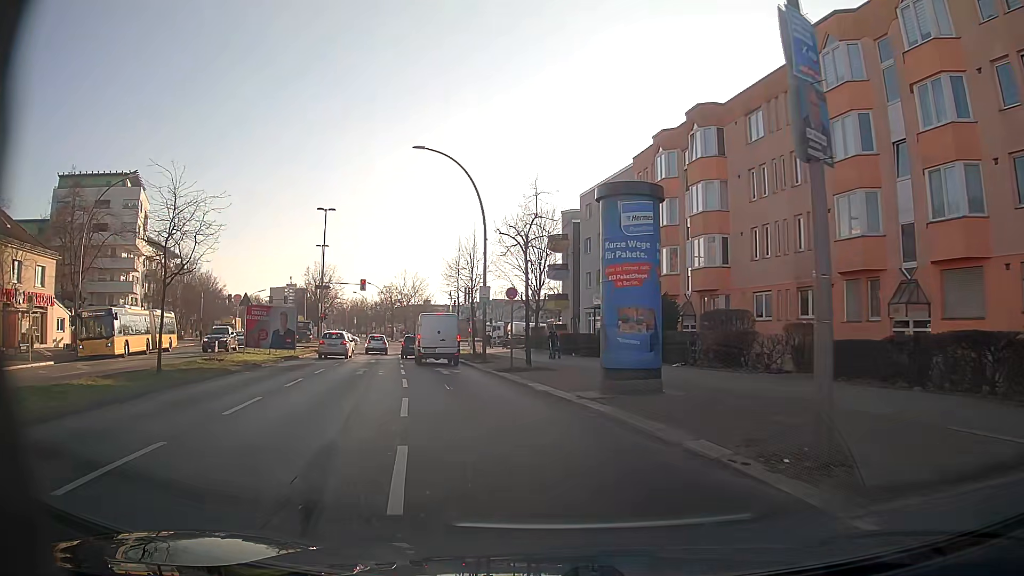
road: secondary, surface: asphalt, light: Day
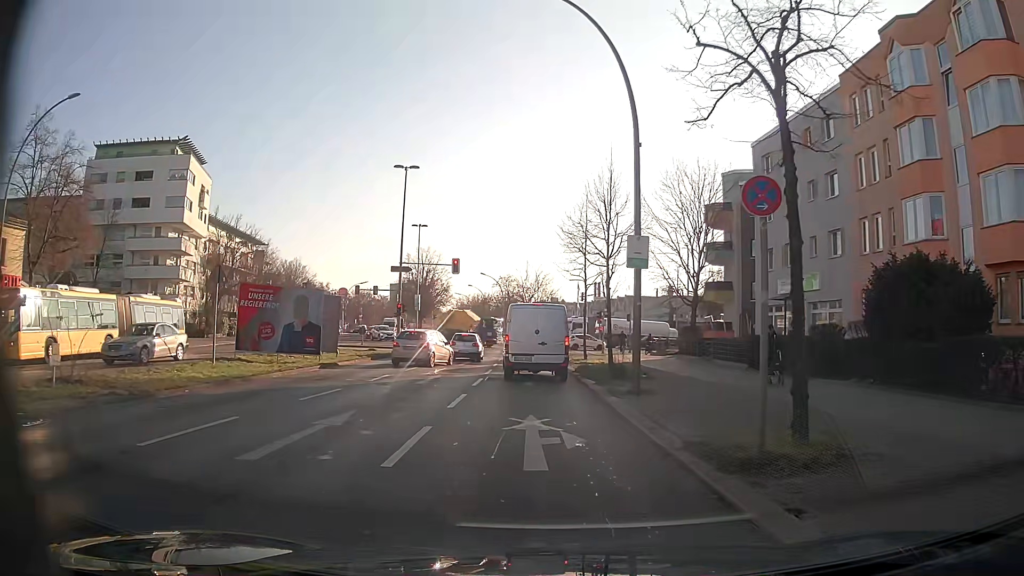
(-1.5, +16.1) m; -11°
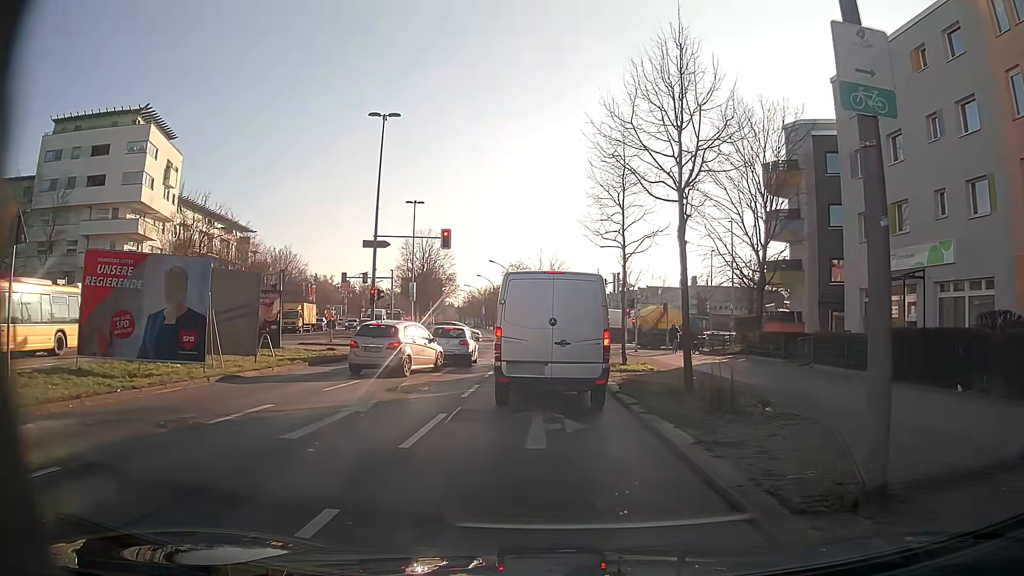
(-0.1, +10.5) m; 0°
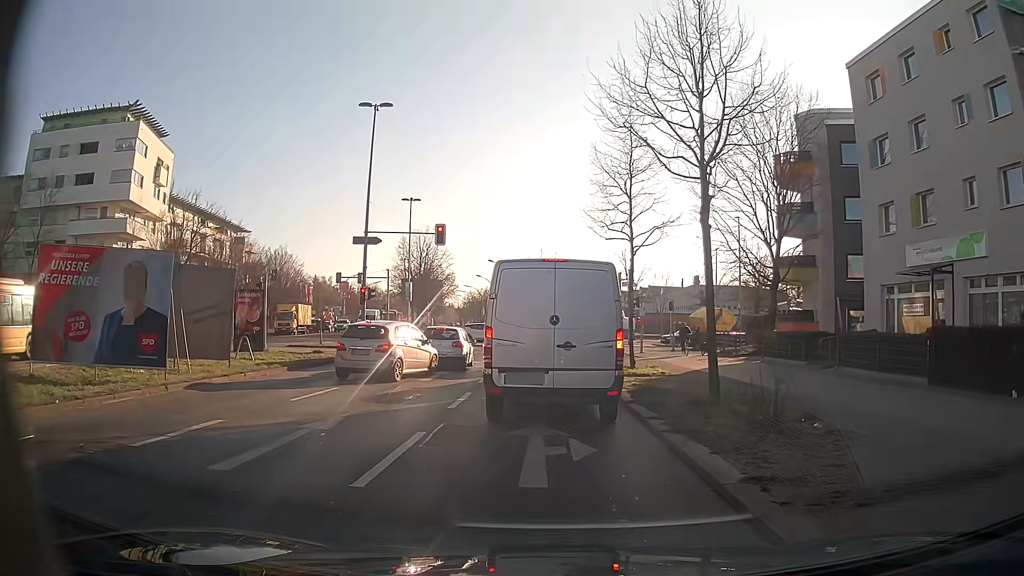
(0.0, +2.0) m; -1°
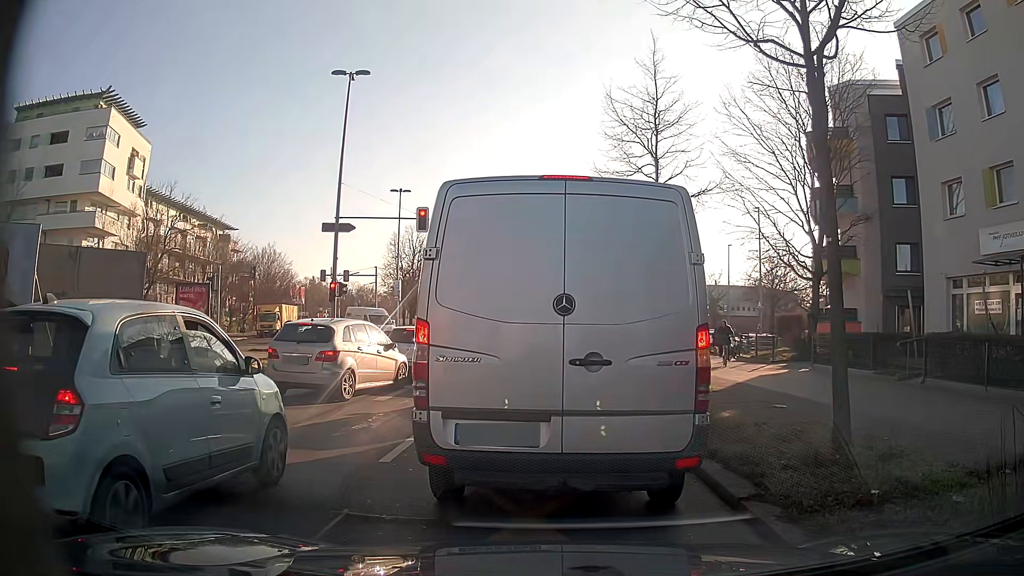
(0.0, +4.7) m; 0°
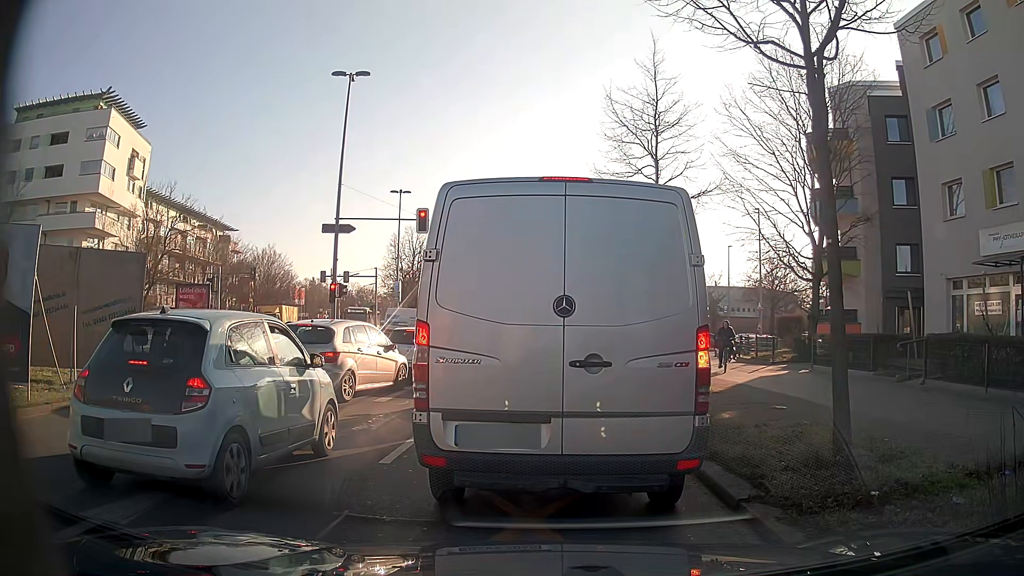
(0.0, +0.1) m; 0°
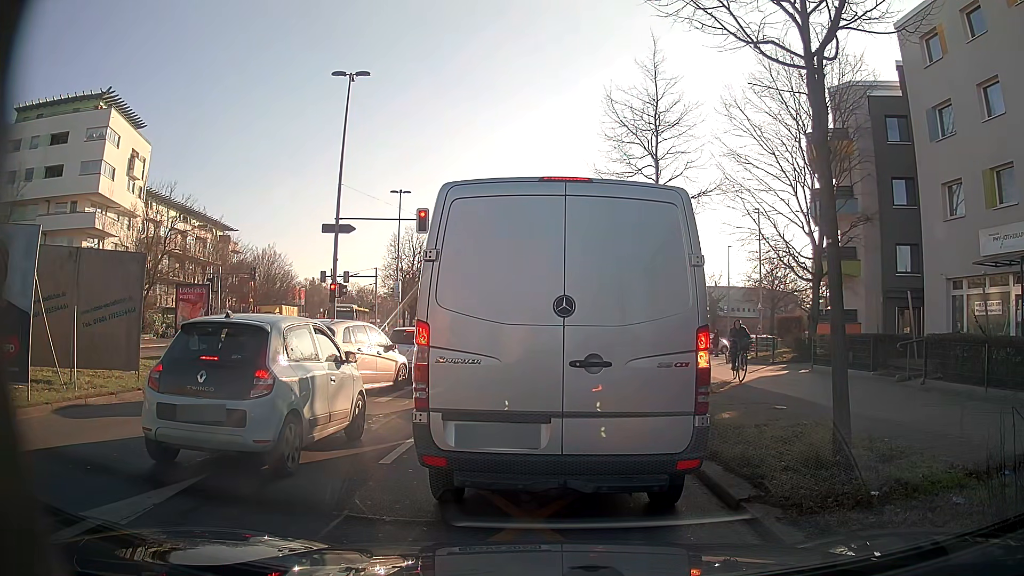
(0.0, 0.0) m; 0°
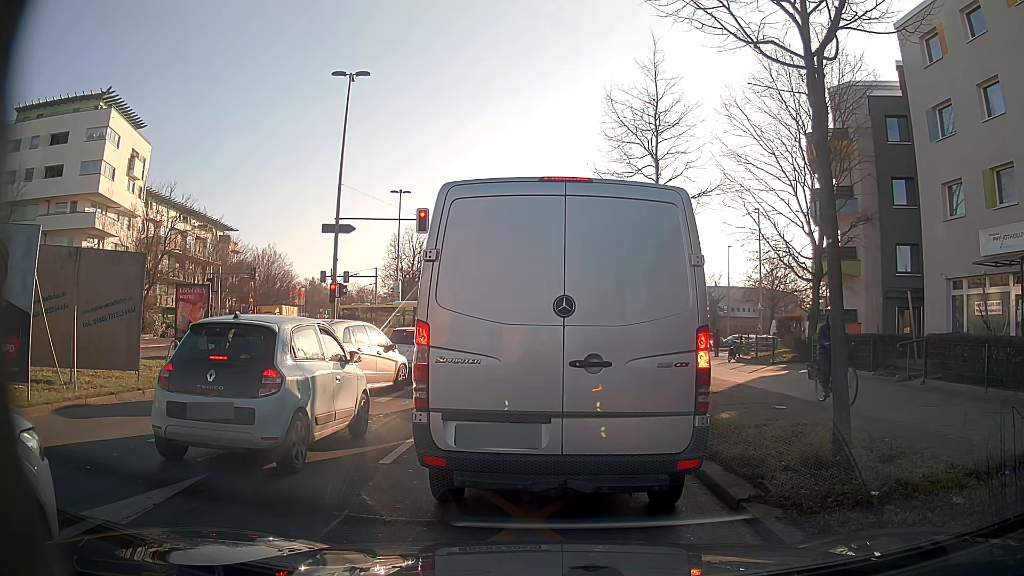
(0.0, 0.0) m; 0°
